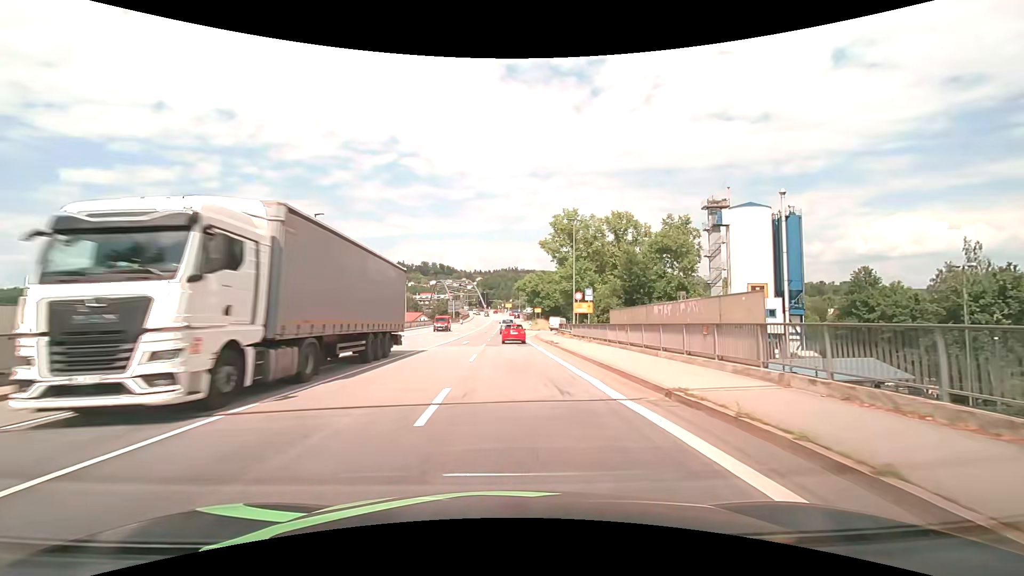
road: primary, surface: asphalt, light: Day
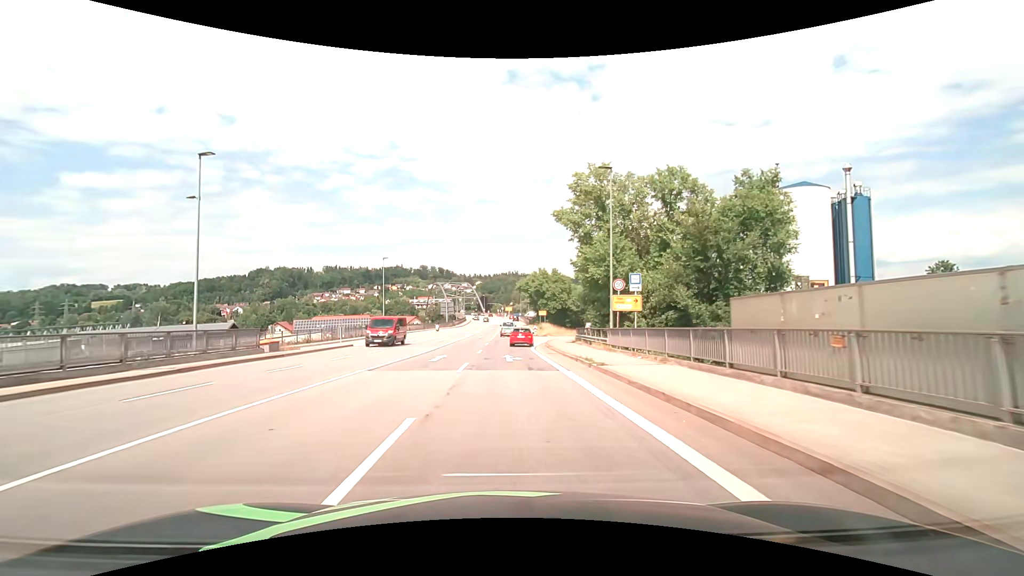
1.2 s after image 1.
(+0.1, +15.2) m; 0°
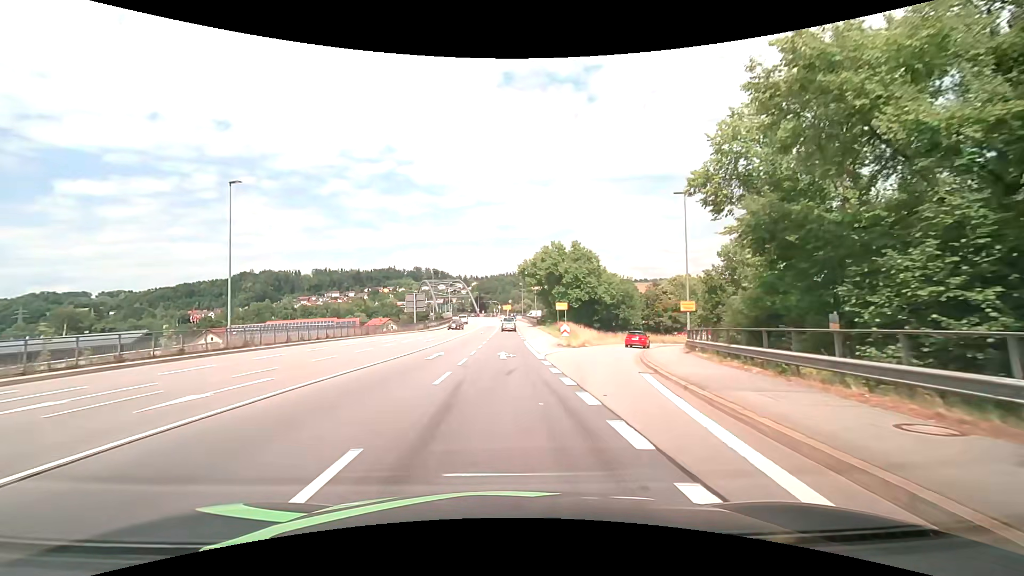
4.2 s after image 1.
(-0.1, +37.9) m; 0°
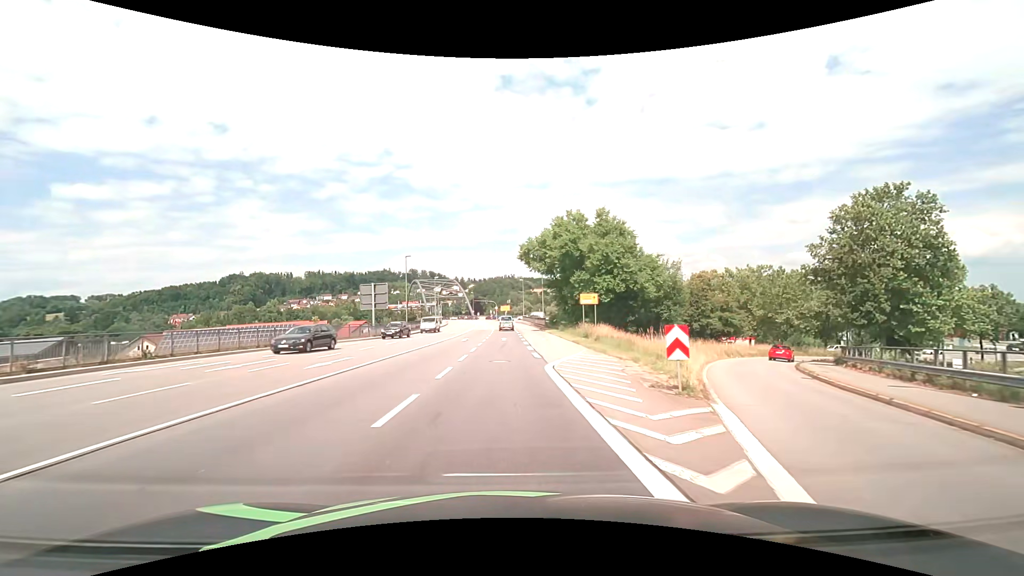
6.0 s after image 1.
(0.0, +22.7) m; 0°
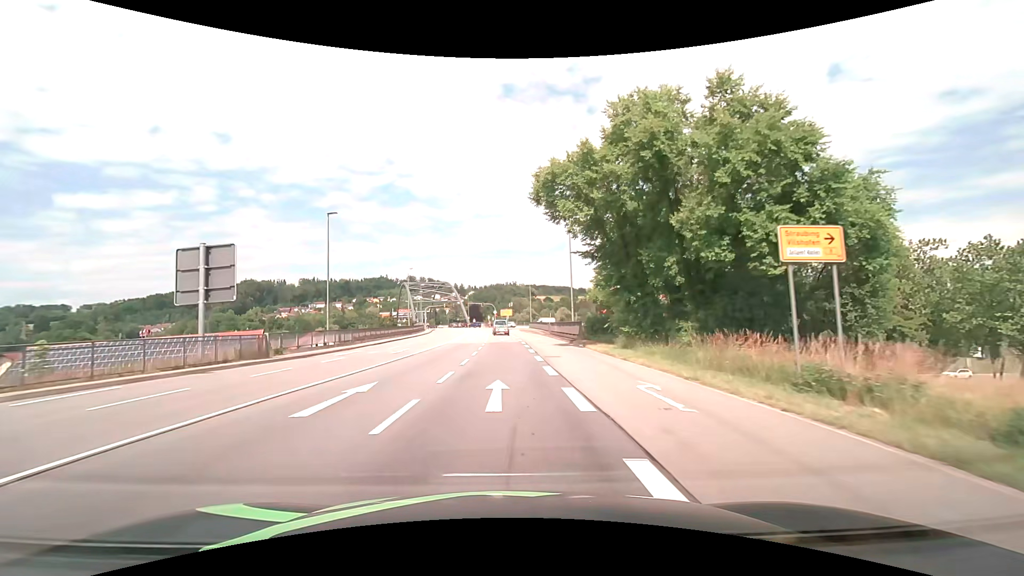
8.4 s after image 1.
(0.0, +30.3) m; 0°
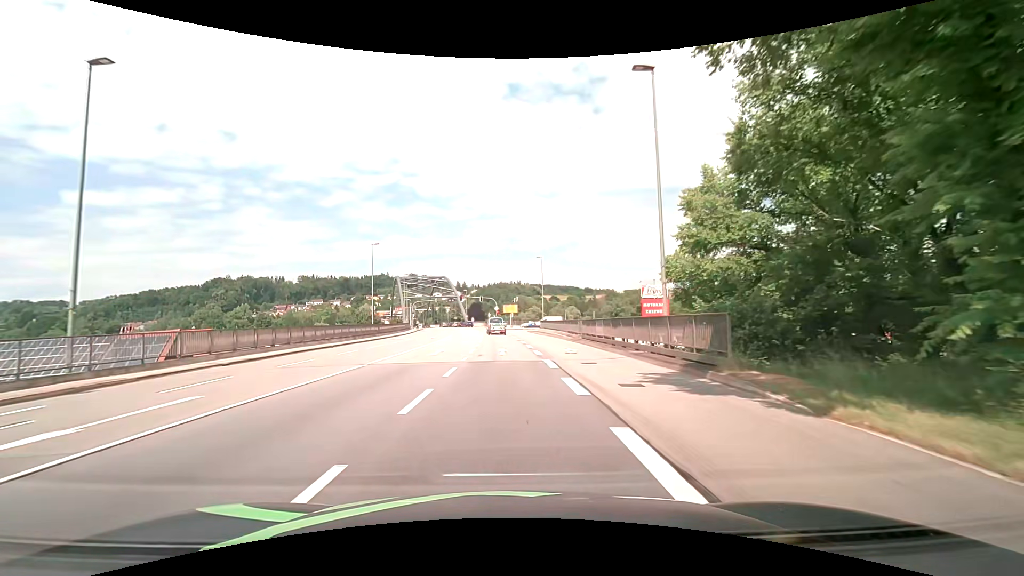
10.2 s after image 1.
(0.0, +22.5) m; 0°
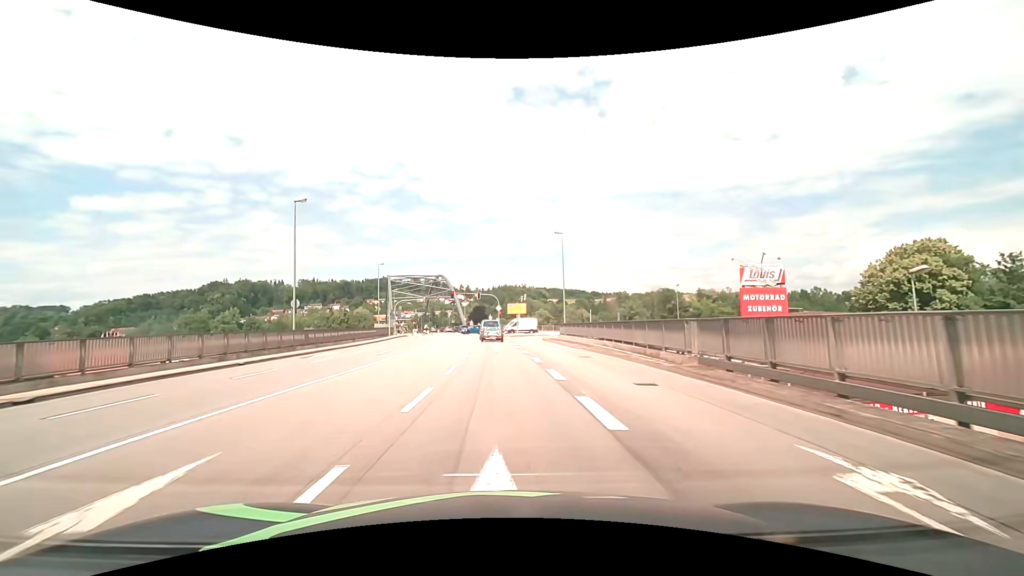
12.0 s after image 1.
(0.0, +20.7) m; 0°
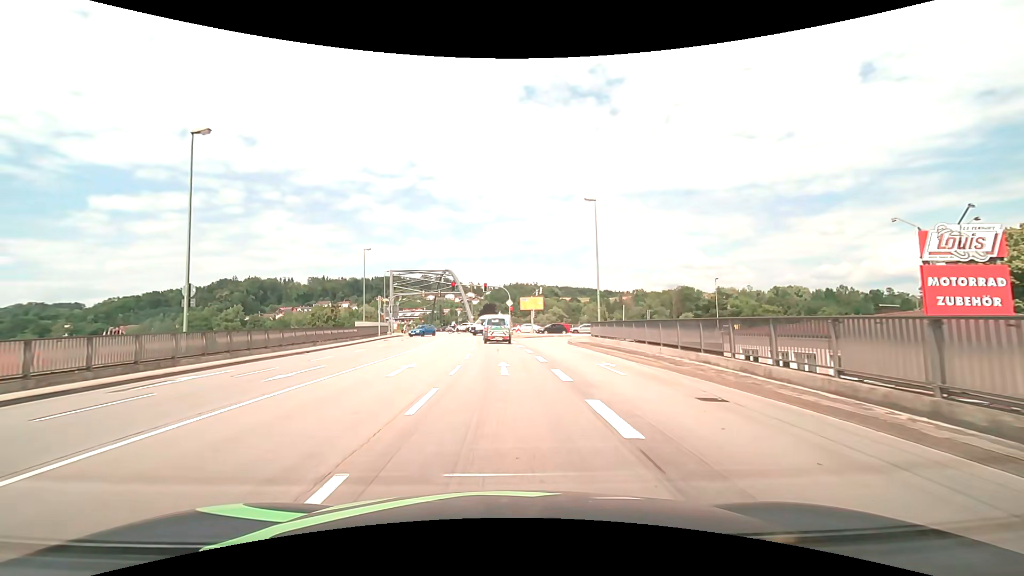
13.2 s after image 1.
(-0.2, +12.3) m; -2°
(0, +10) (0, +20) (-1, +30) (-1, +40) (-2, +50) (-3, +60) (-4, +70) (-5, +80) (-7, +90) (-9, +99) m
